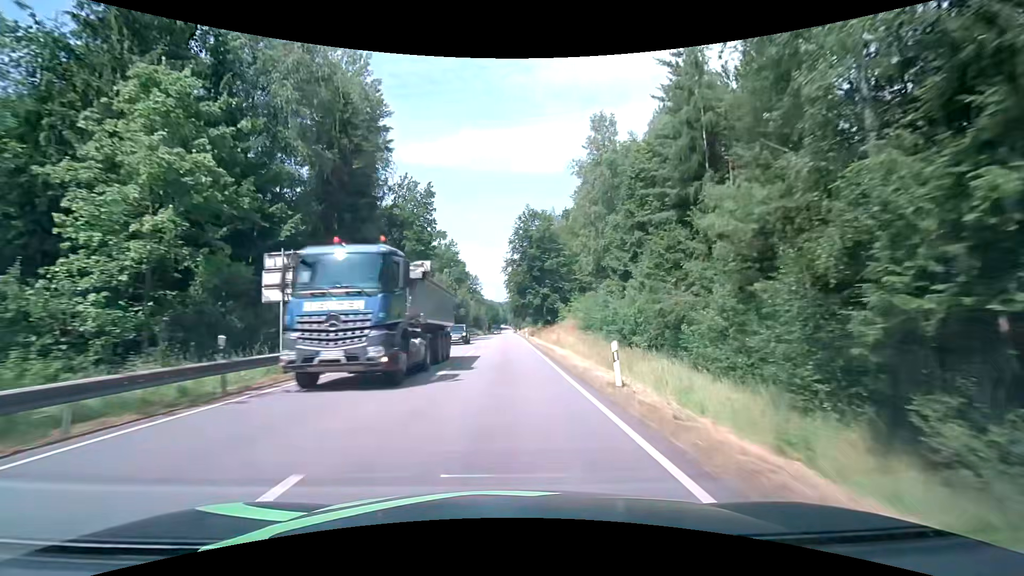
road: primary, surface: asphalt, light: Day
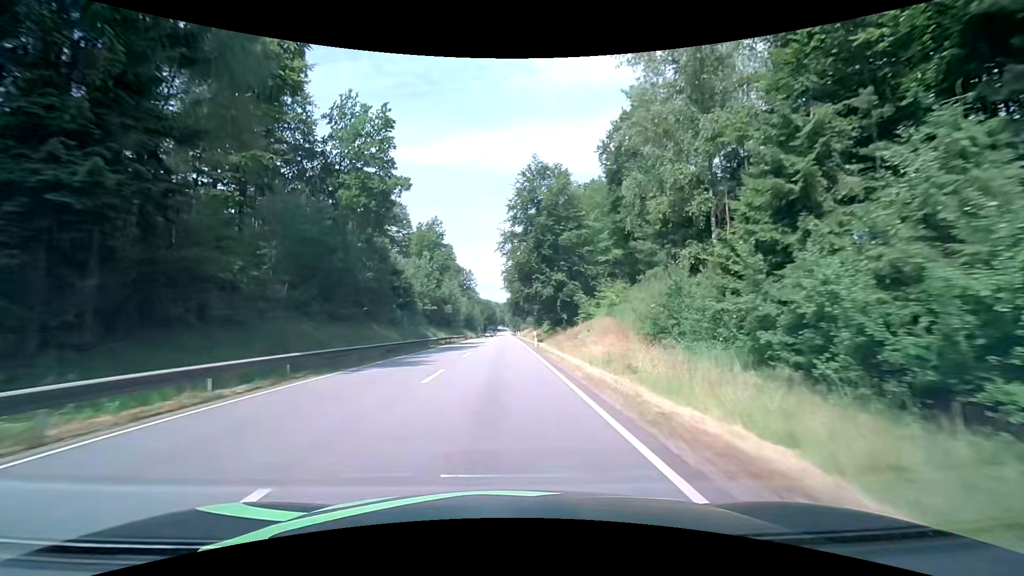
(0.0, +24.3) m; 0°
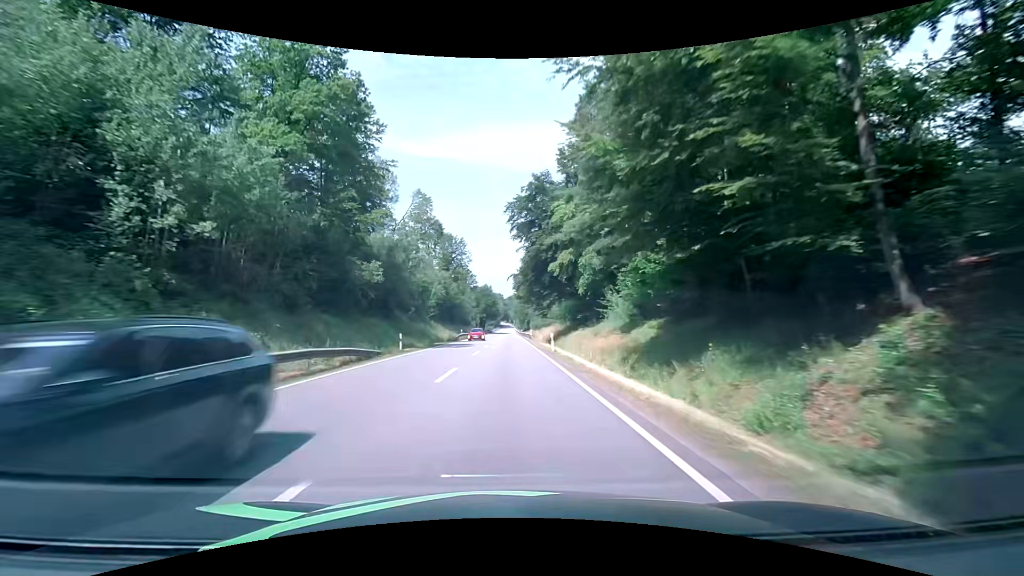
(-0.5, +59.8) m; 0°
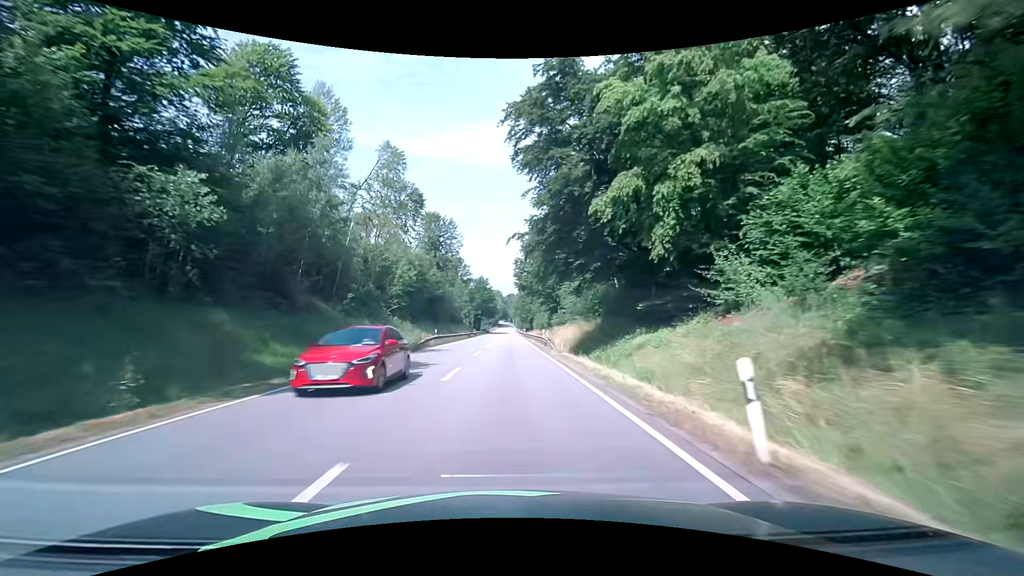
(0.0, +23.7) m; 0°
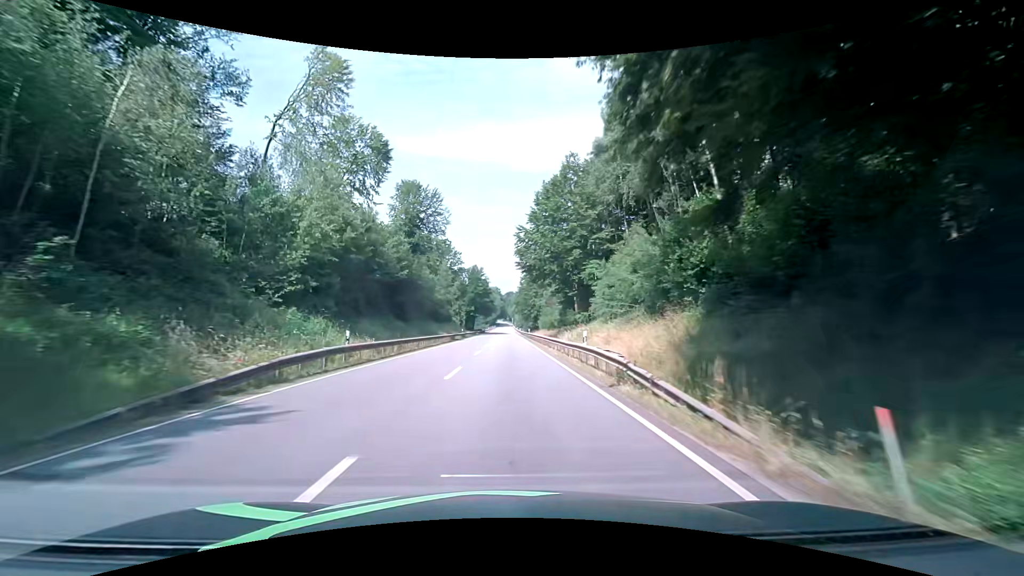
(+0.2, +23.7) m; 0°
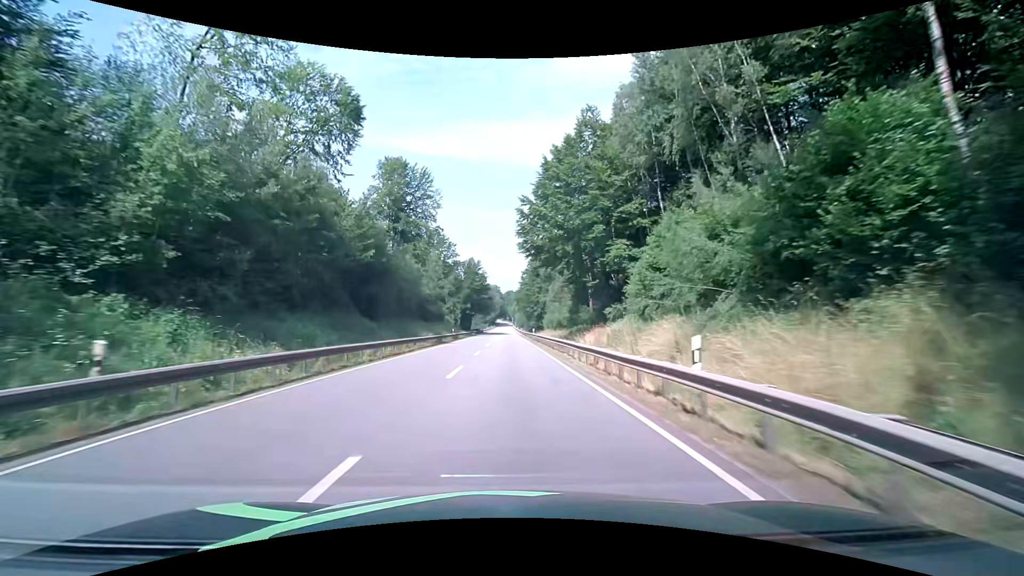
(+0.1, +11.8) m; +1°
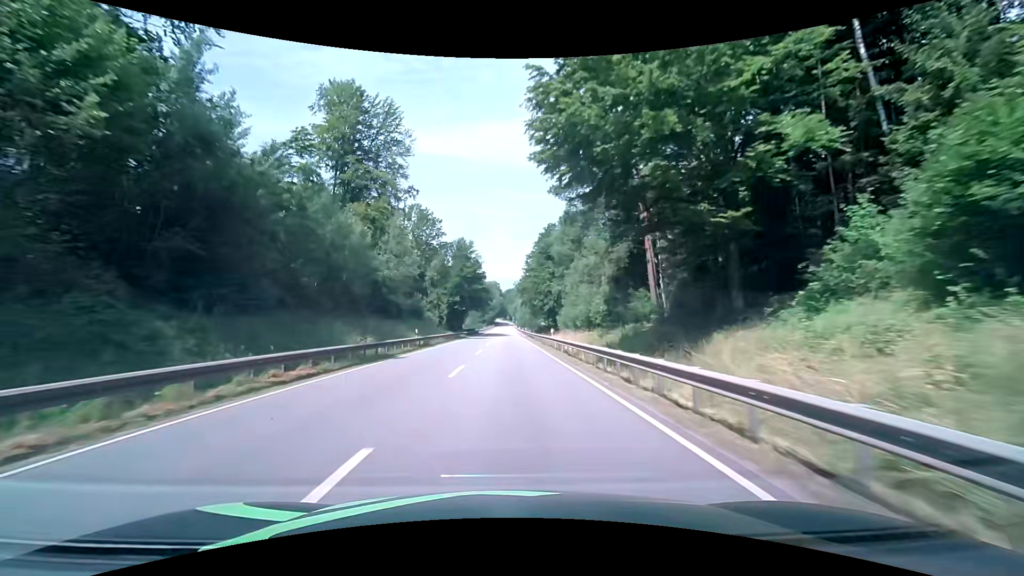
(0.0, +23.6) m; 0°
(0, +10) (0, +20) (0, +30) (0, +40) (0, +50) (0, +60) (0, +70) (0, +80) (+1, +90) (+1, +100) m
